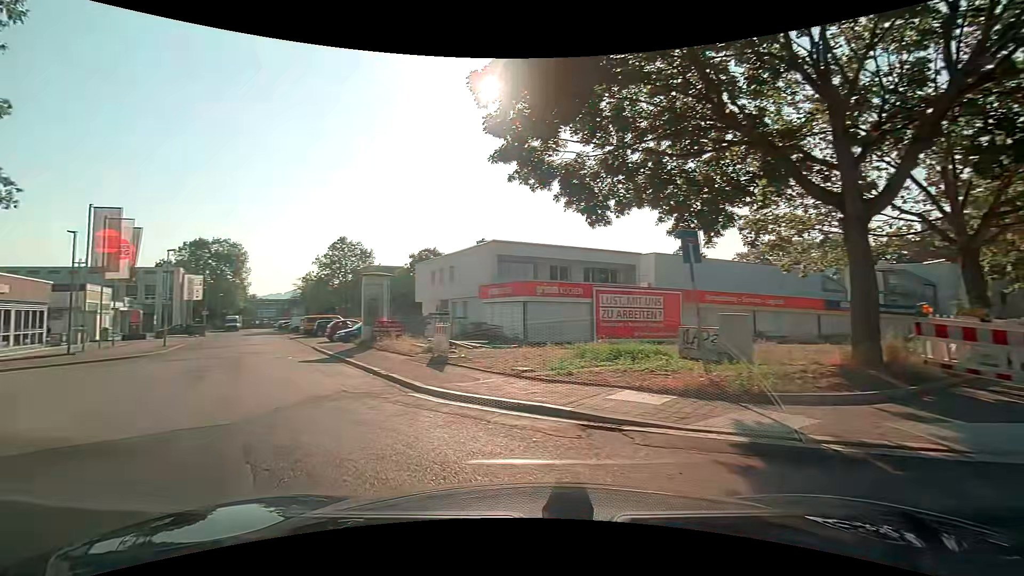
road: unclassified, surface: asphalt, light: Day
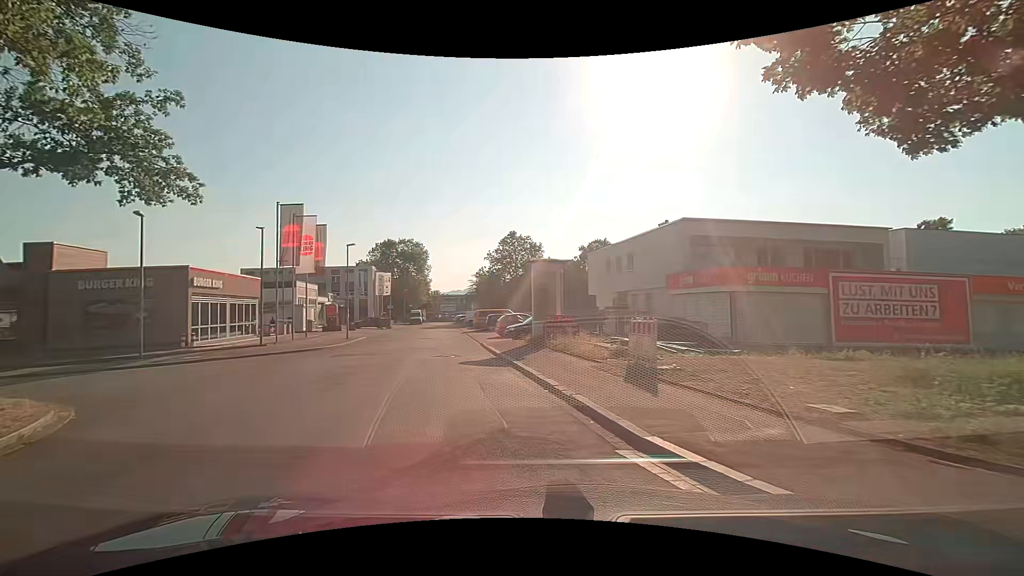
(-0.9, +4.8) m; -19°
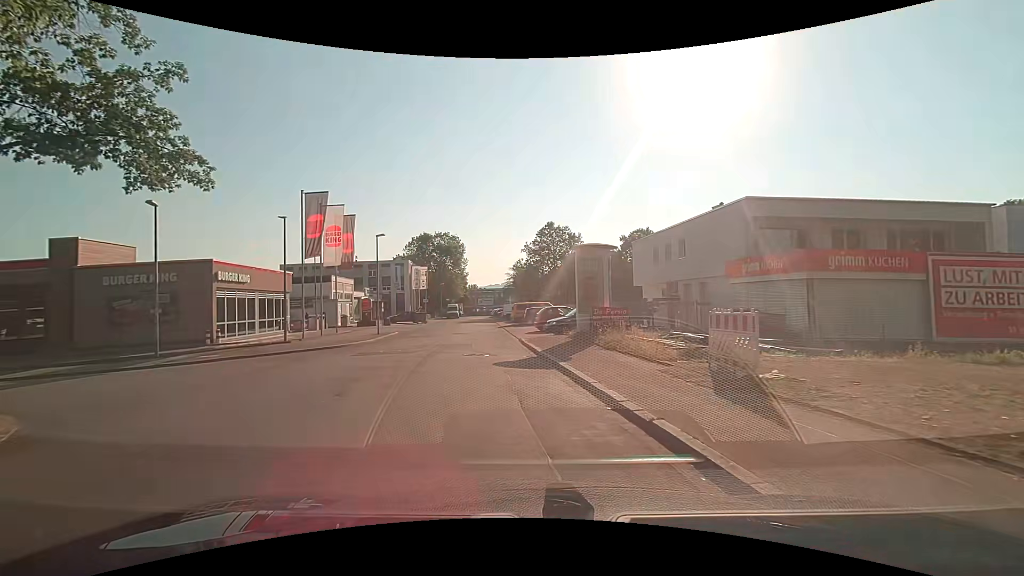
(-0.1, +2.5) m; -4°
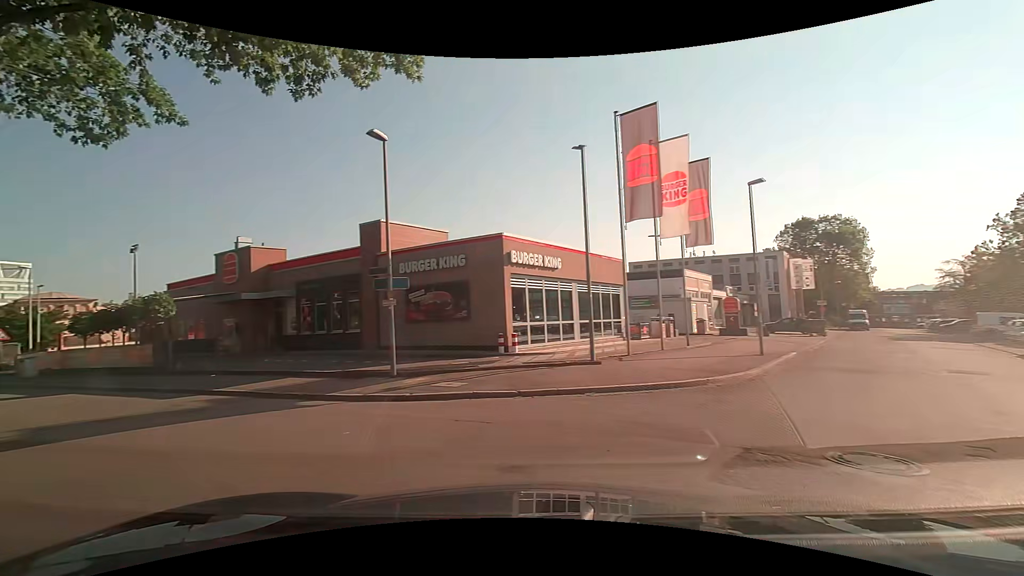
(-3.2, +12.8) m; -41°
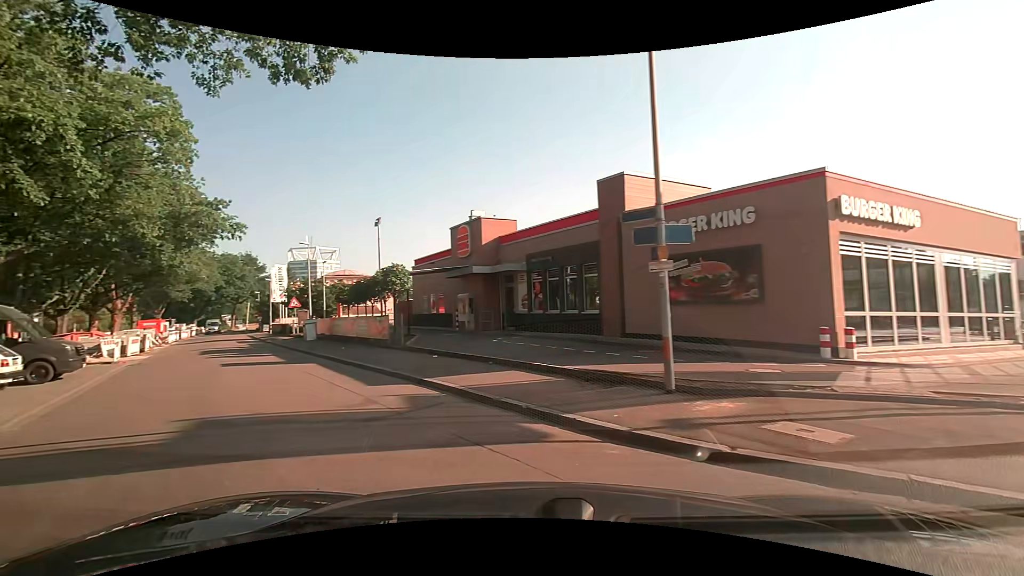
(-1.2, +5.3) m; -25°
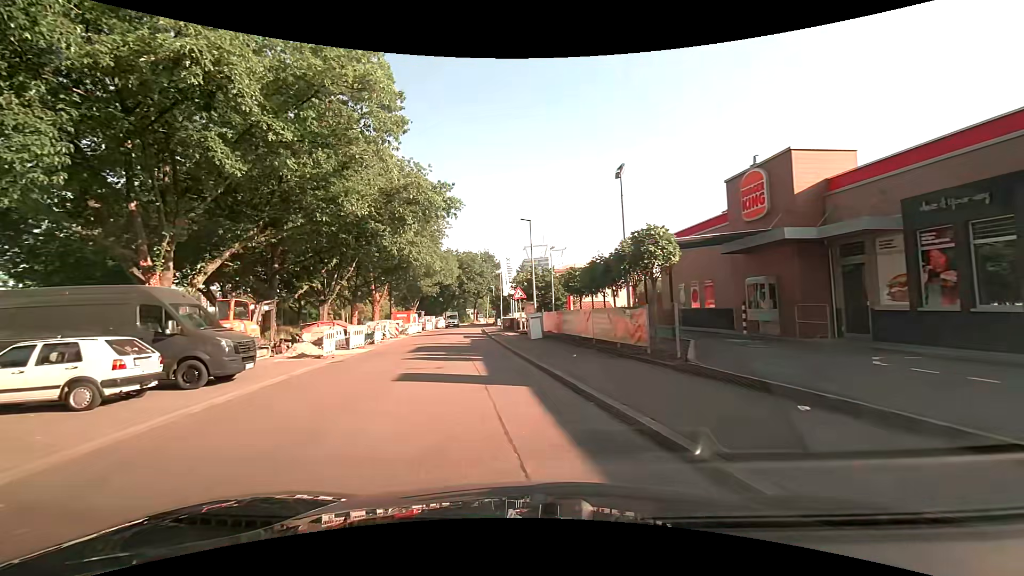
(-2.2, +8.5) m; -26°
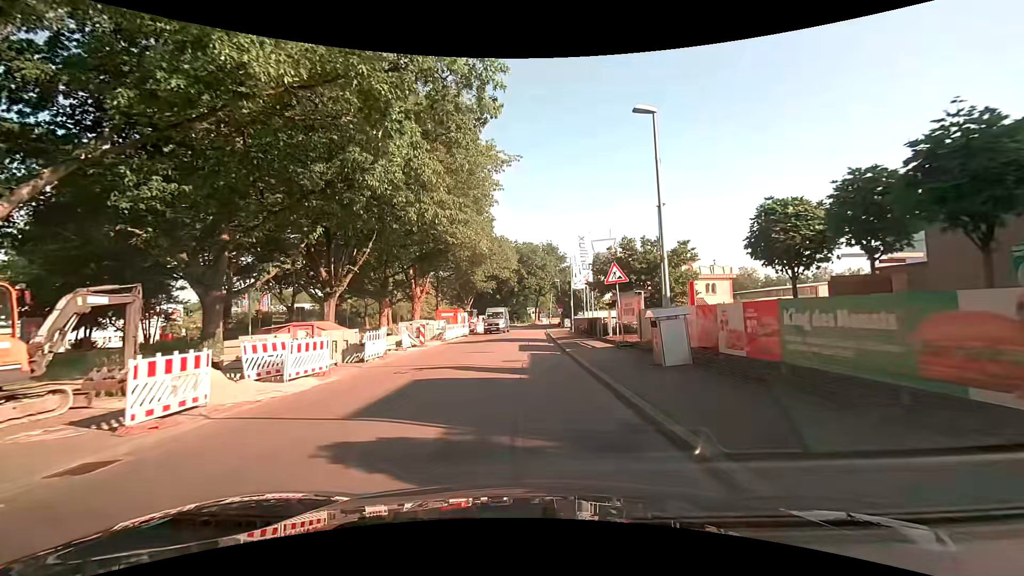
(-0.9, +13.9) m; -6°
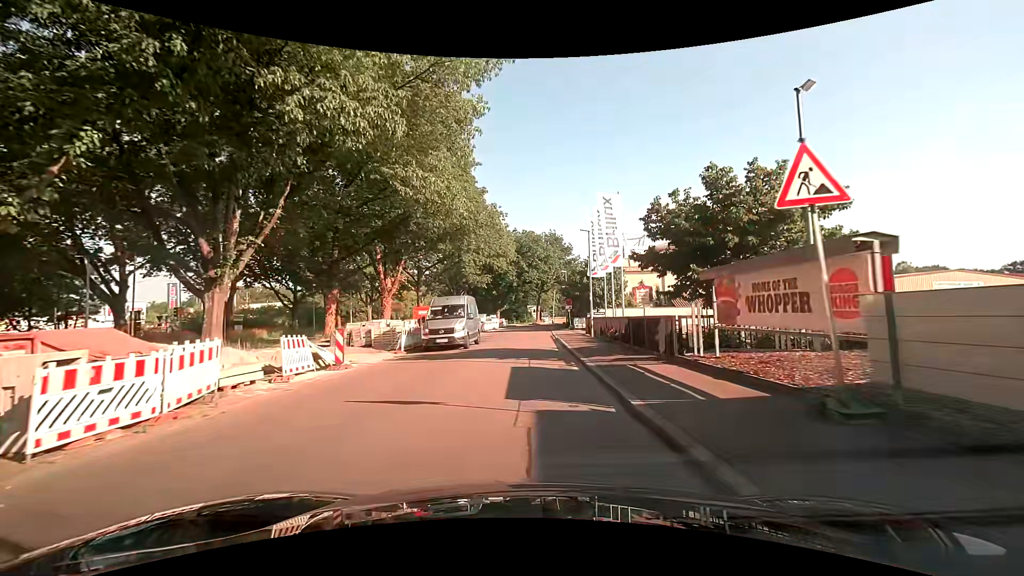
(0.0, +12.3) m; 0°
